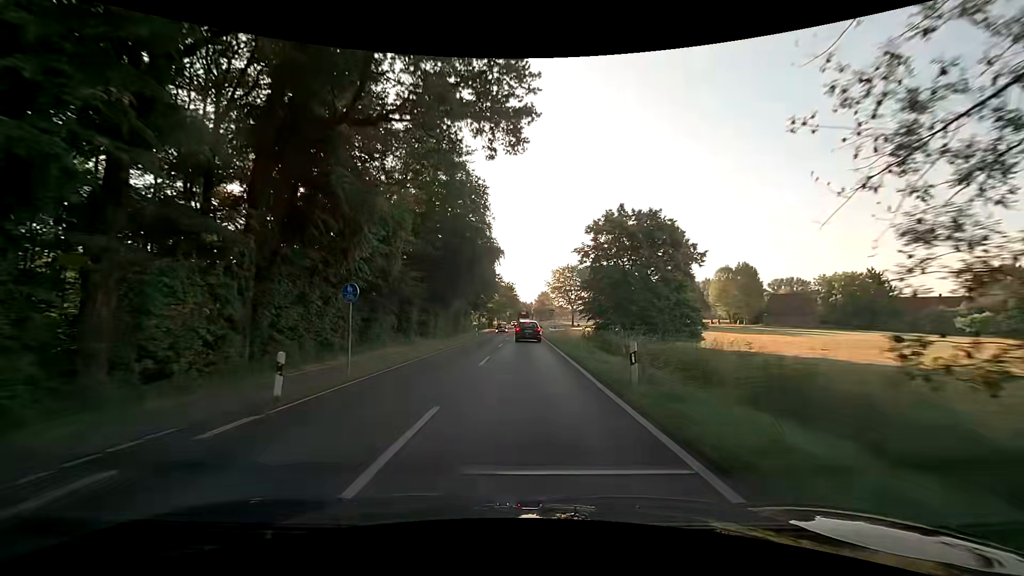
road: secondary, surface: asphalt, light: Day
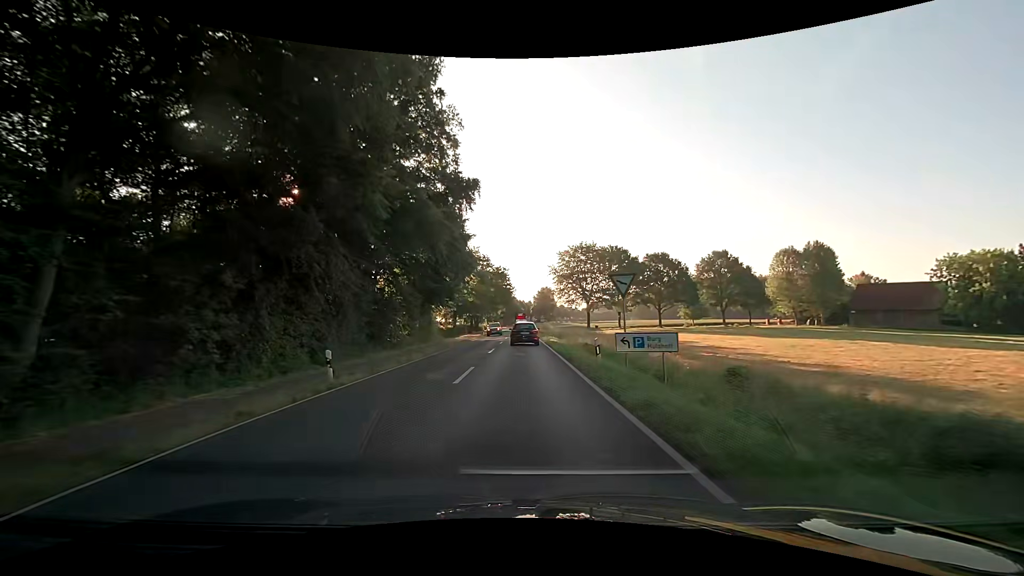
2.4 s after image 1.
(+0.2, +40.3) m; +1°
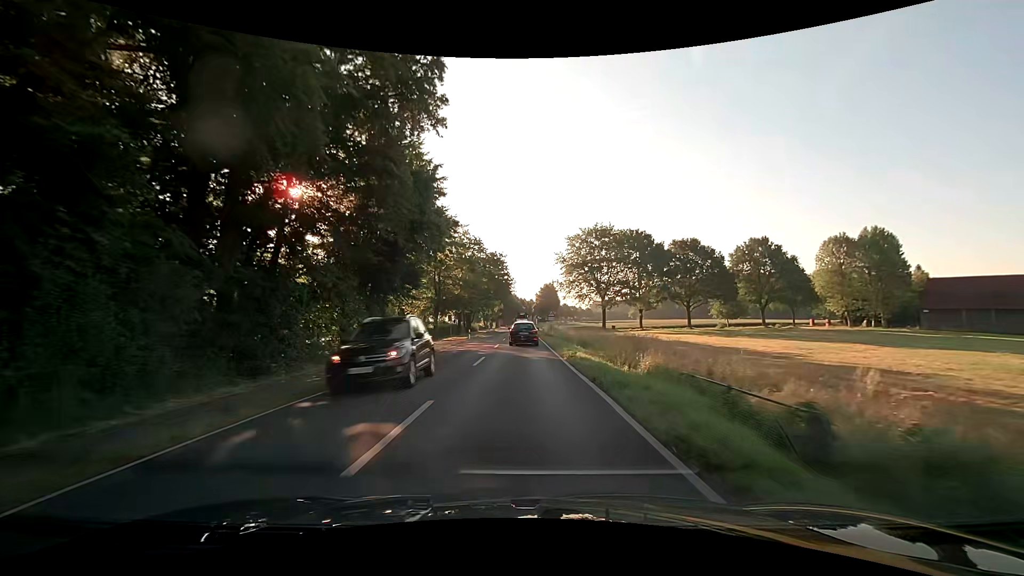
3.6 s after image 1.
(-0.1, +18.7) m; 0°
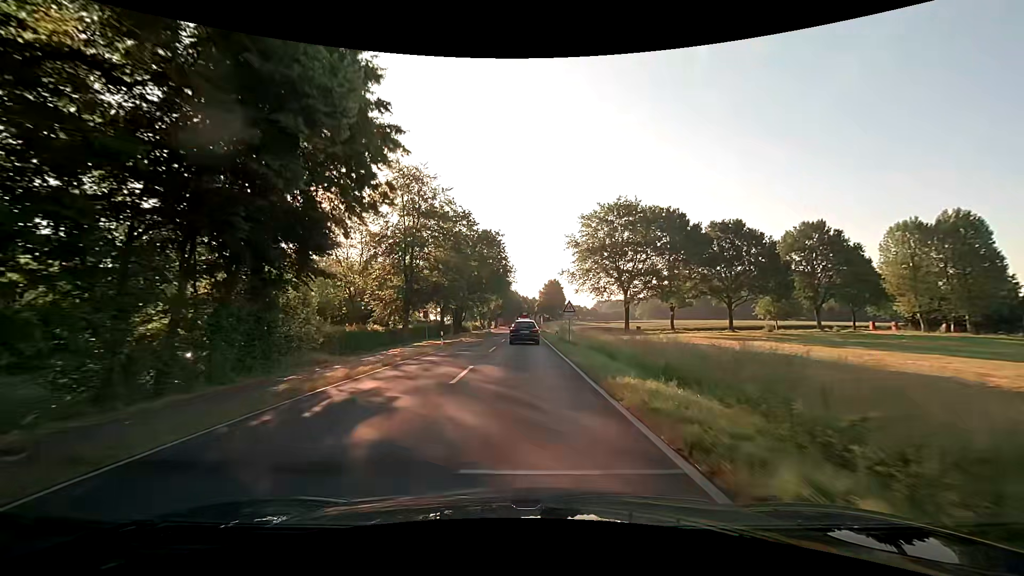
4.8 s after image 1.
(0.0, +17.4) m; -1°
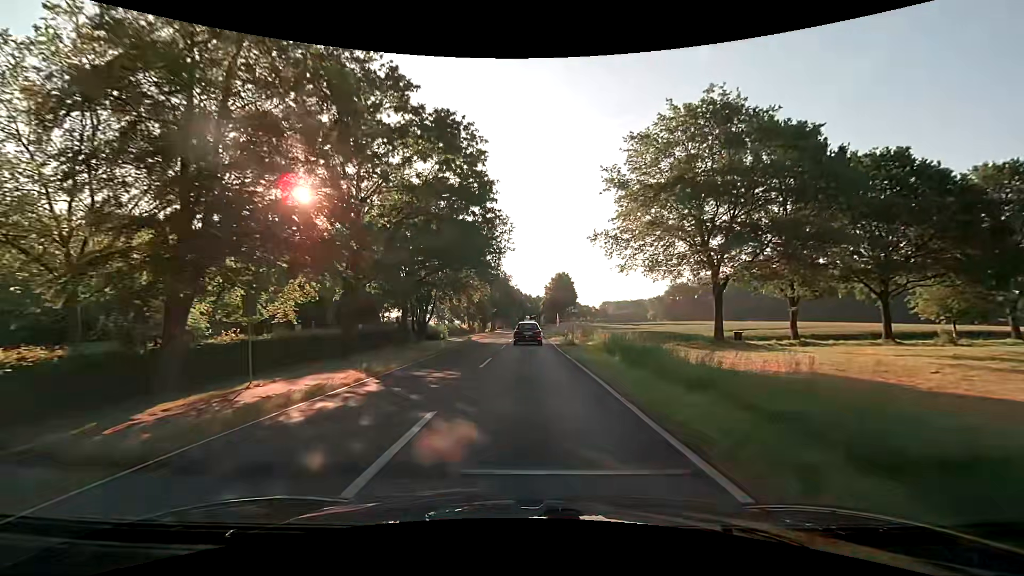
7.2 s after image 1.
(+0.1, +31.3) m; 0°
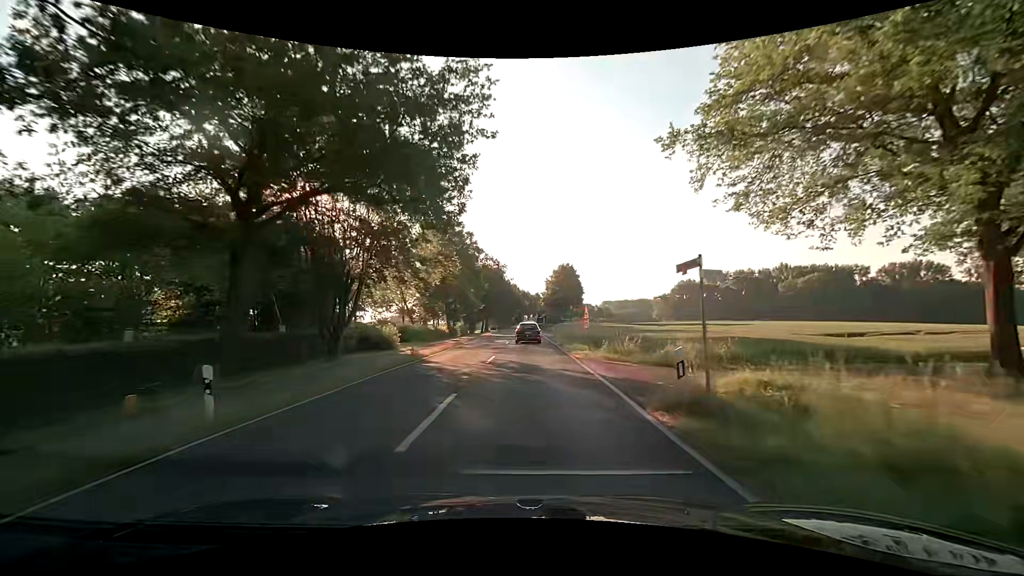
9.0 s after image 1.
(+0.1, +21.7) m; +1°
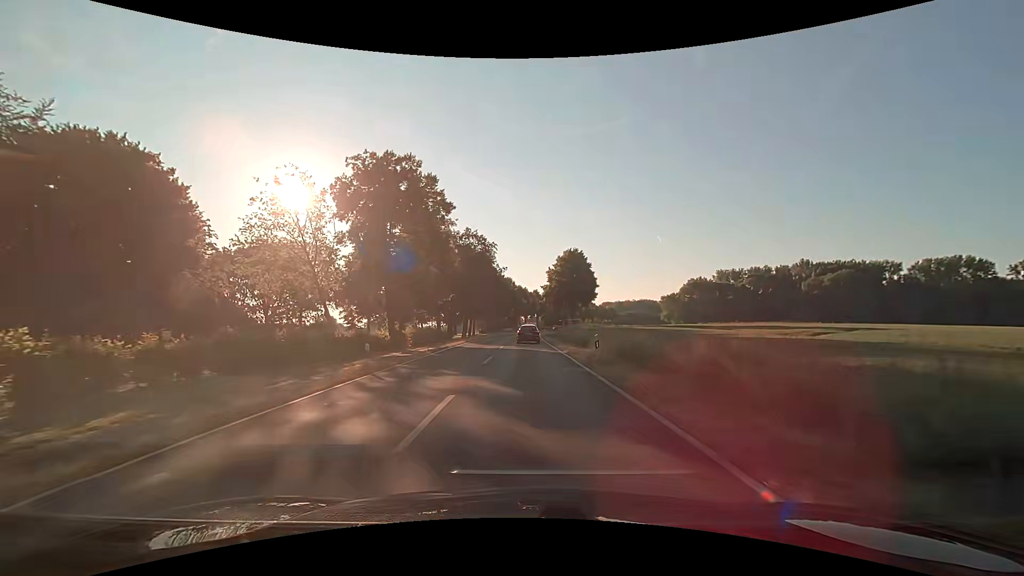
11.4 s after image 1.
(-0.1, +28.5) m; -1°
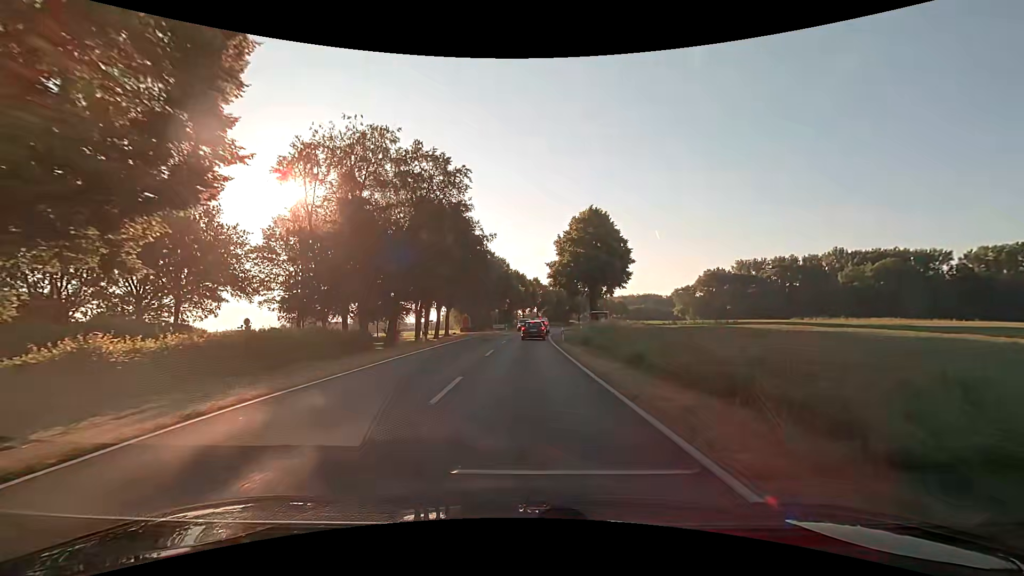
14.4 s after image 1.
(+0.3, +33.1) m; +1°
(0, +10) (0, +20) (0, +30) (0, +40) (+1, +50) (+1, +60) (+2, +70) (+3, +80) (+4, +90) (+6, +100) m
